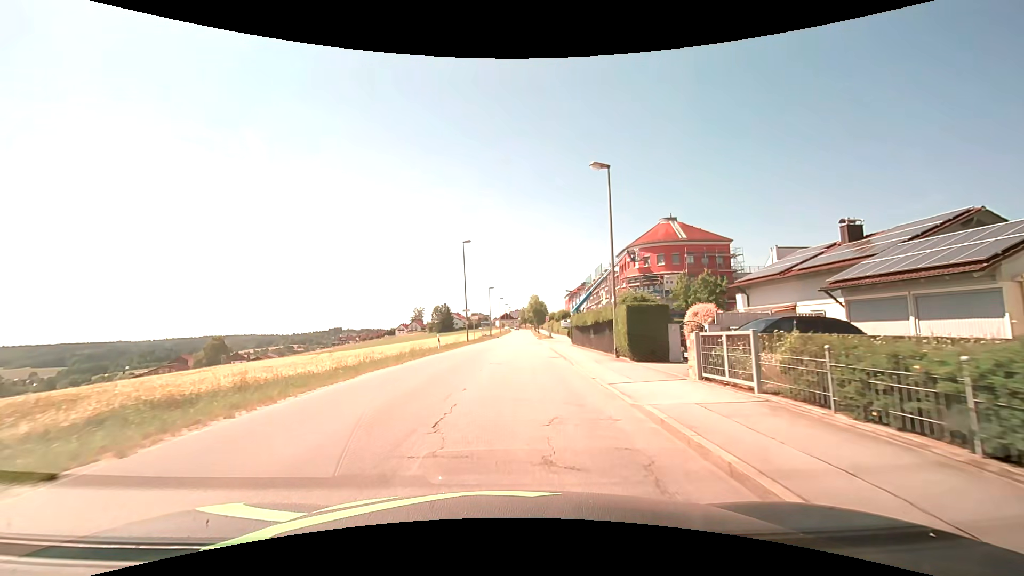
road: unclassified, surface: asphalt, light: Day
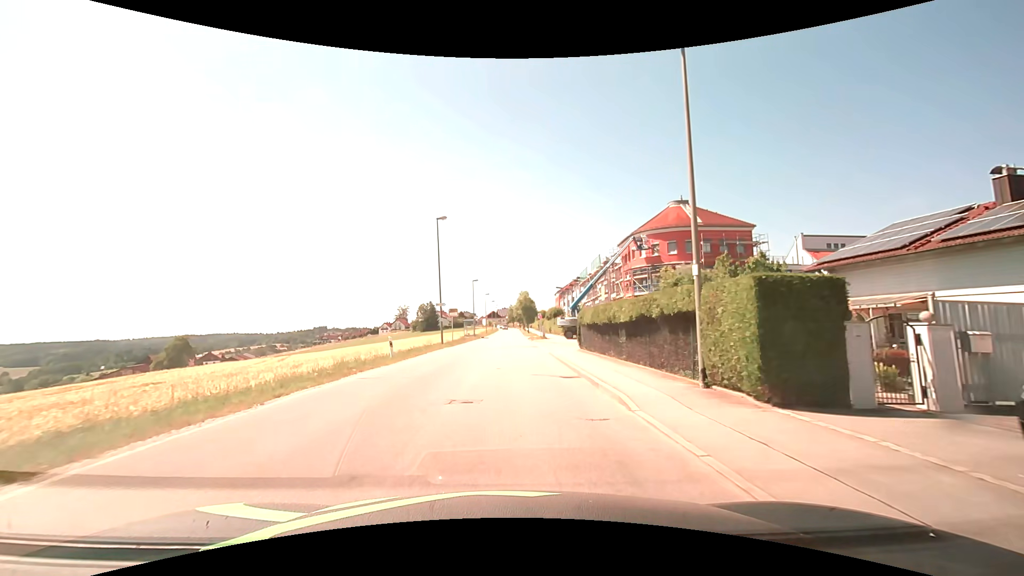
(+0.1, +9.9) m; +2°
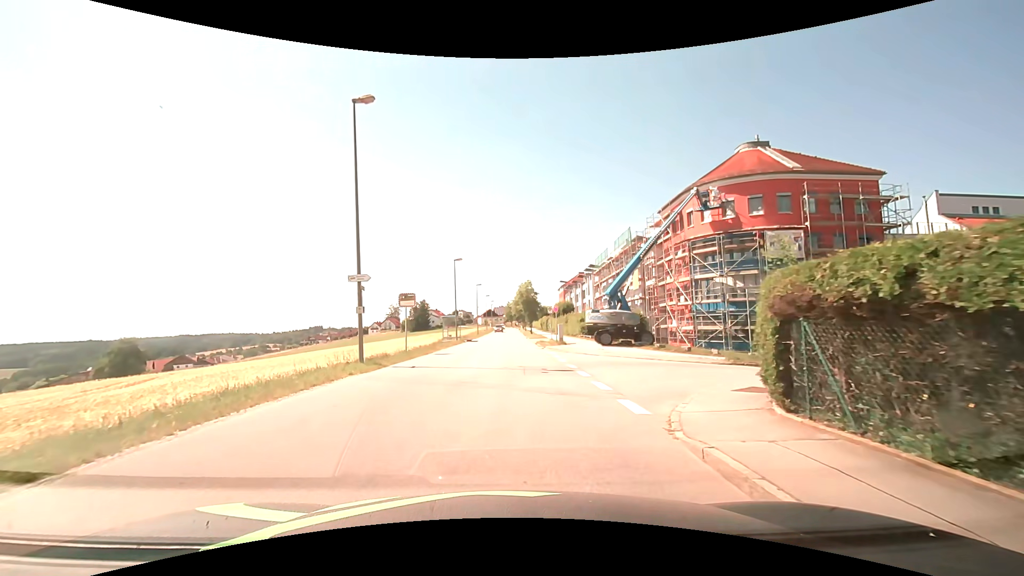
(0.0, +20.1) m; 0°
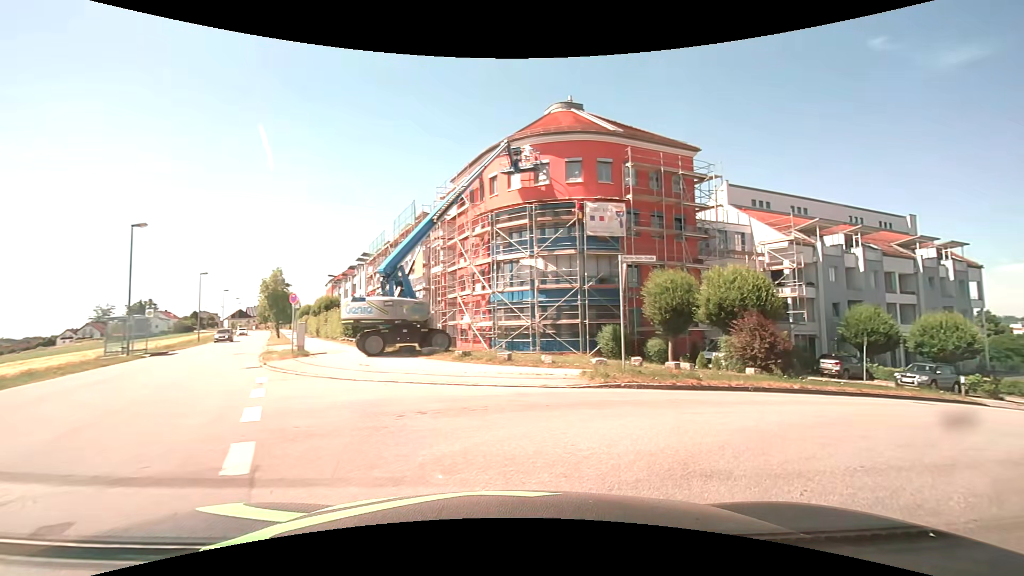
(+1.7, +11.6) m; +27°
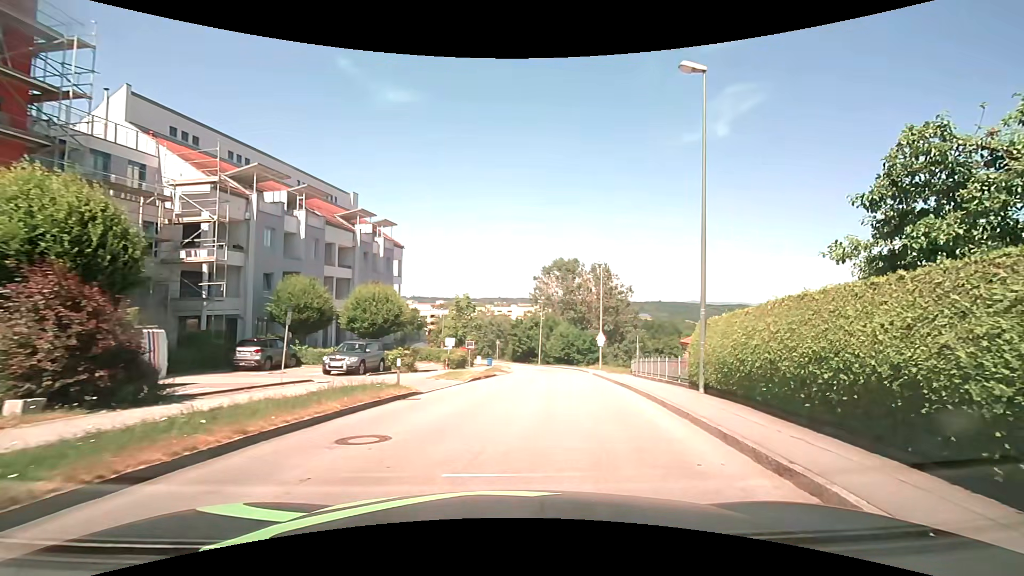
(+5.6, +10.2) m; +56°
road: residential
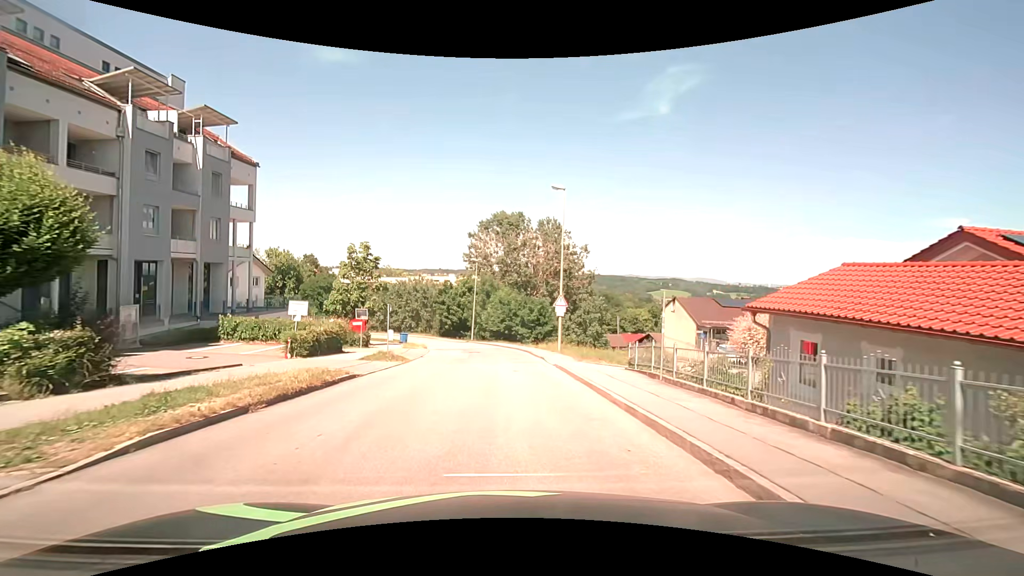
(+1.9, +17.5) m; +7°
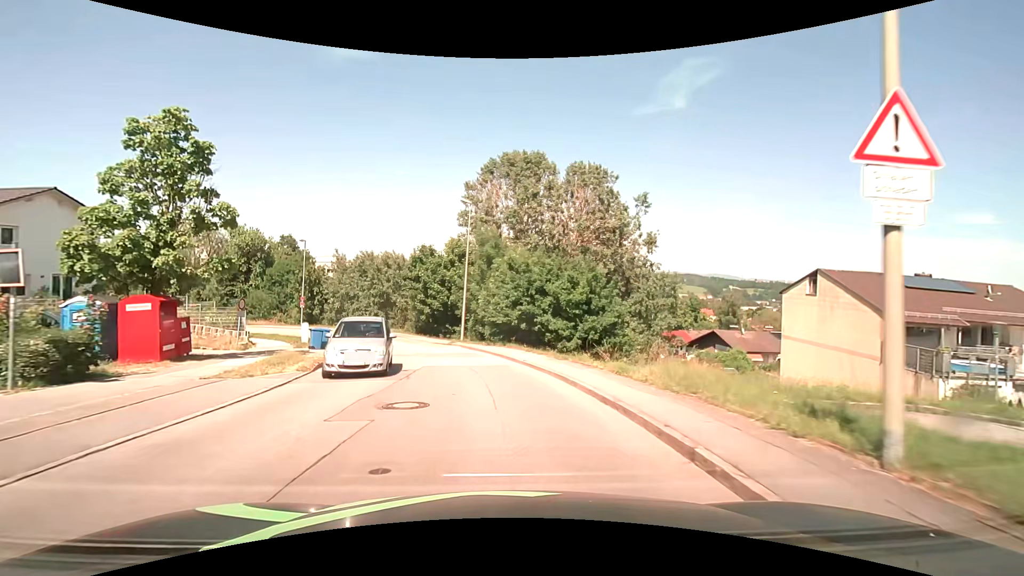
(-0.1, +25.8) m; -1°
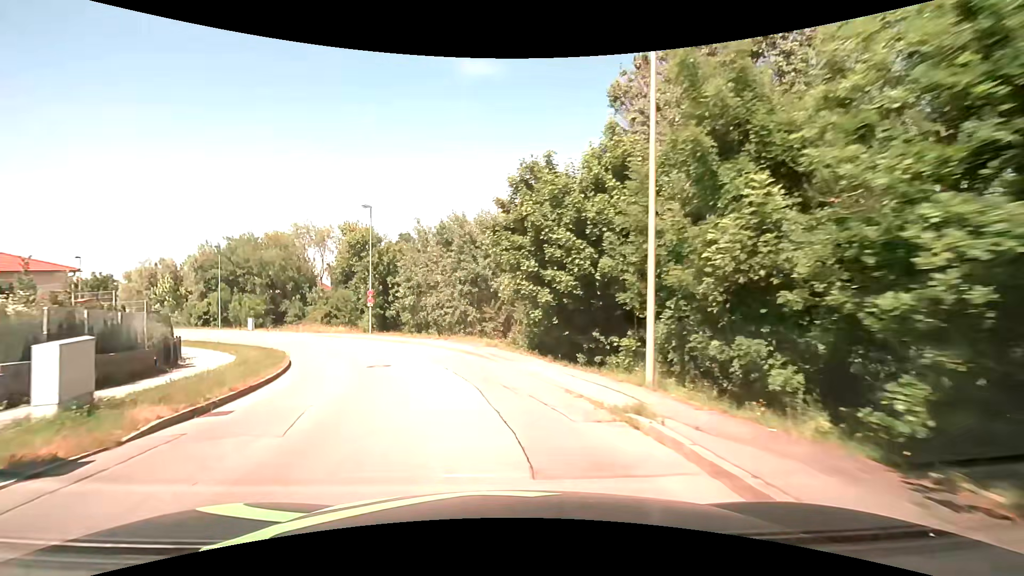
(-2.9, +23.2) m; -17°
(-1, +10) (-3, +20) (-7, +29) (-13, +37) (-19, +45) (-27, +51) (-35, +57) (-43, +63) (-52, +67) (-61, +71) m
